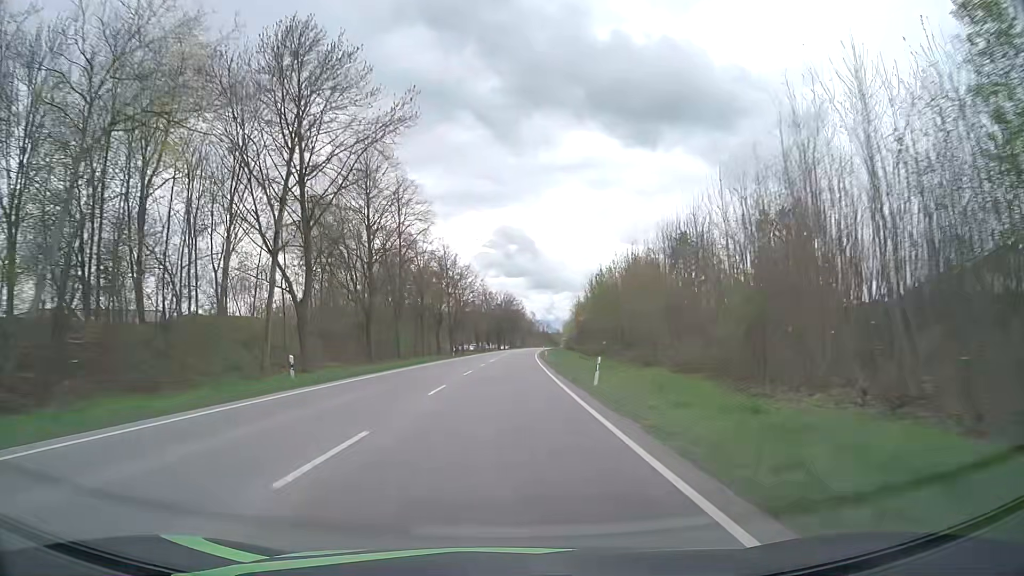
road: primary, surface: asphalt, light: Day
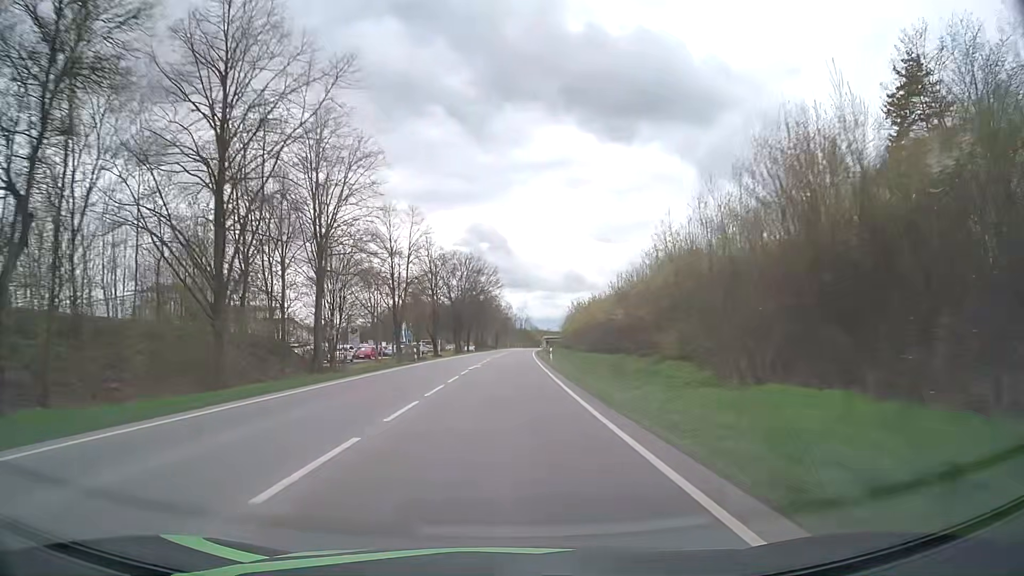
(+1.2, +71.9) m; +2°
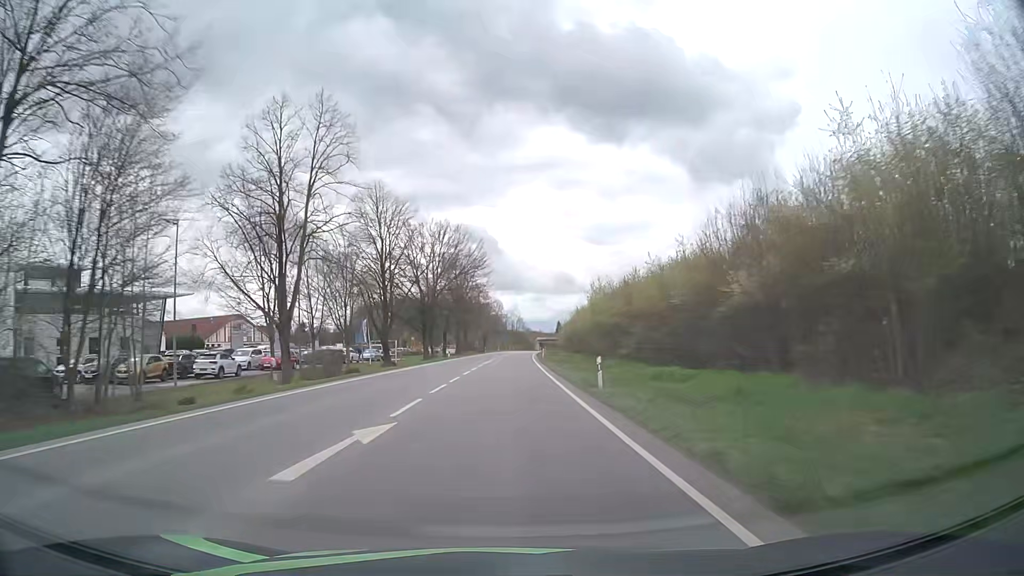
(+0.1, +28.8) m; +1°
(0, +10) (0, +20) (0, +30) (0, +40) (0, +50) (+1, +60) (+1, +70) (+1, +80) (+1, +90) (+2, +100) m
